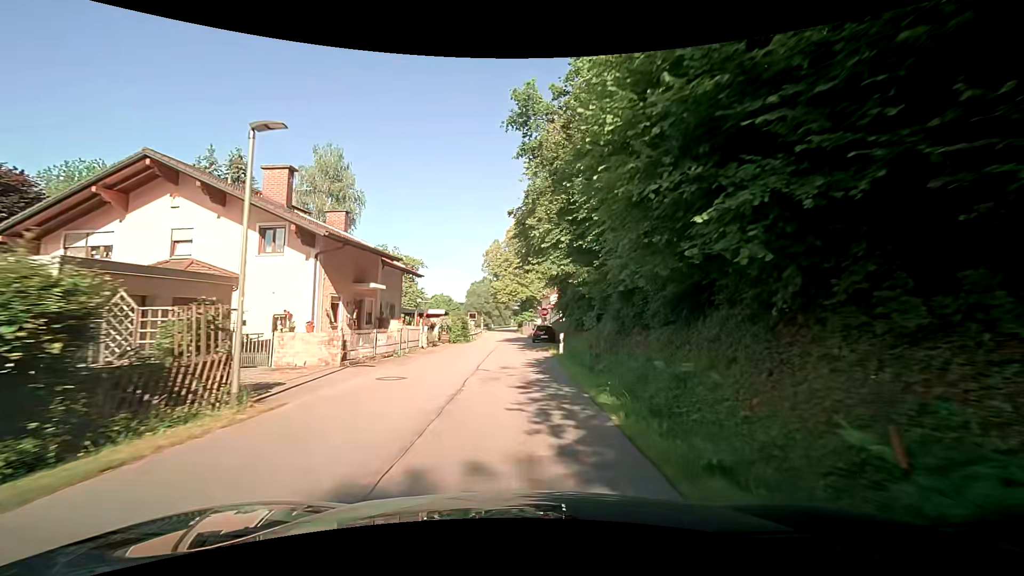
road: residential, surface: asphalt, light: Day
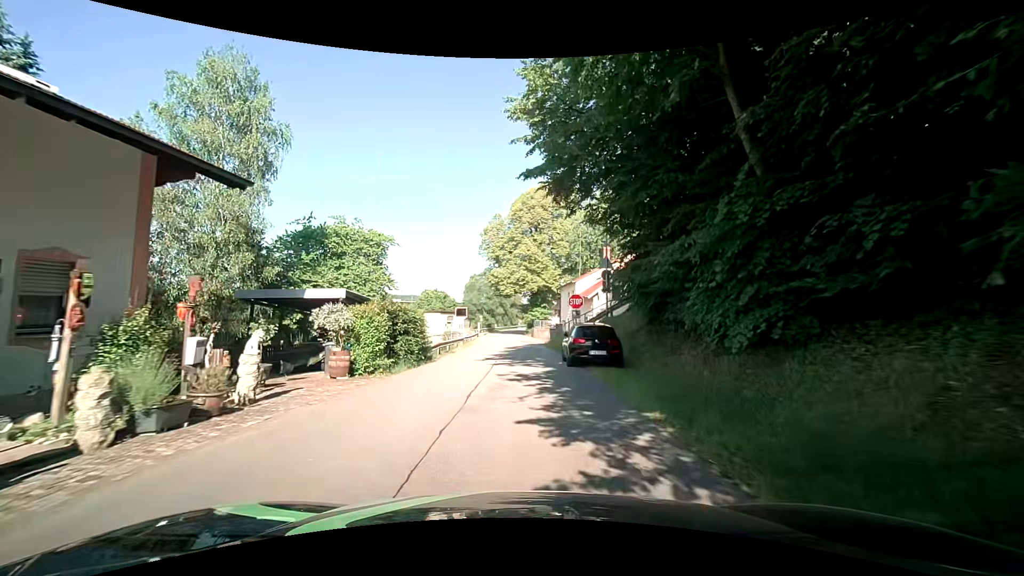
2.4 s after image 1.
(-0.1, +21.9) m; -1°
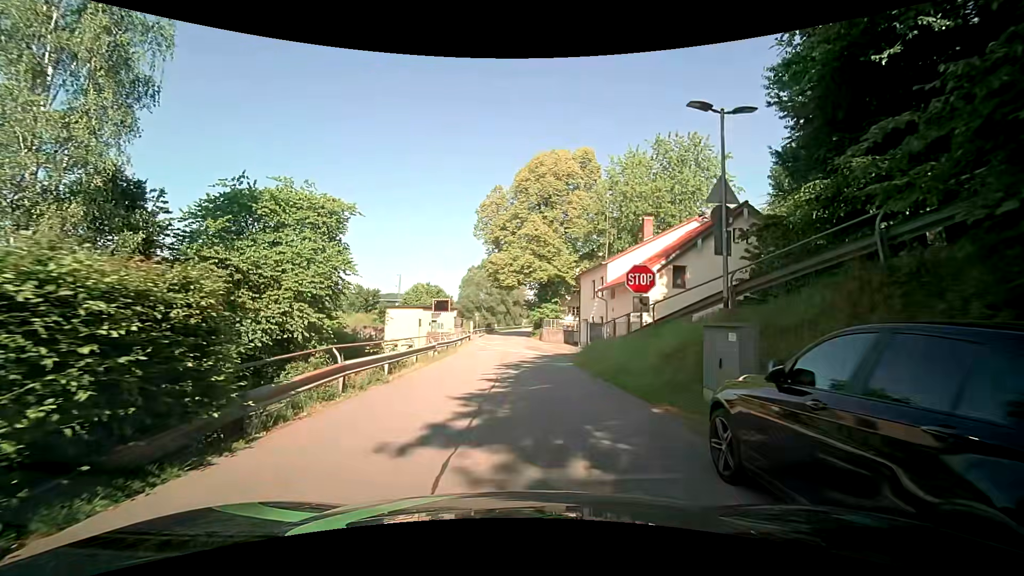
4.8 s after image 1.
(-0.1, +14.3) m; +1°
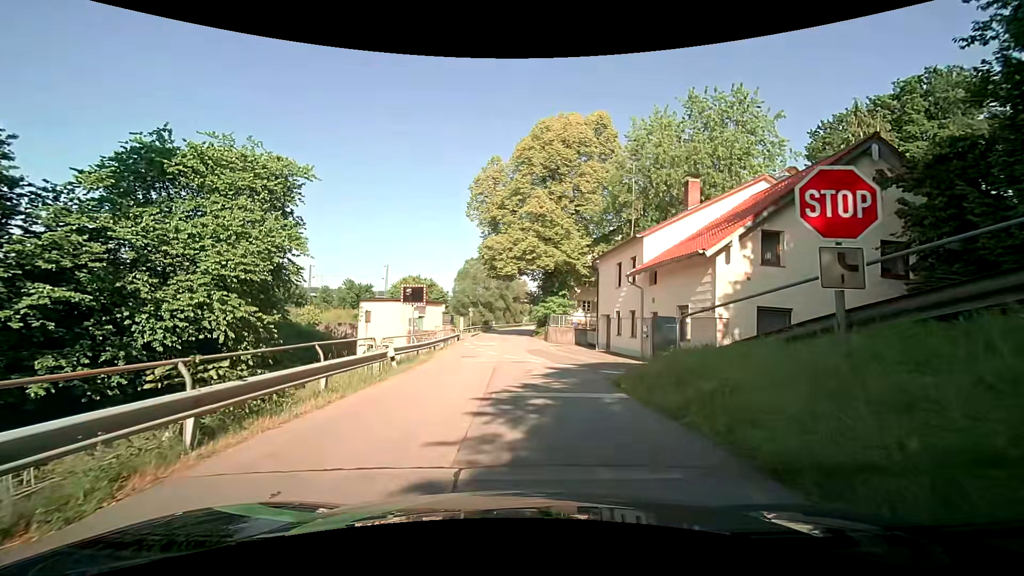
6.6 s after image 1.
(-0.1, +9.0) m; -1°
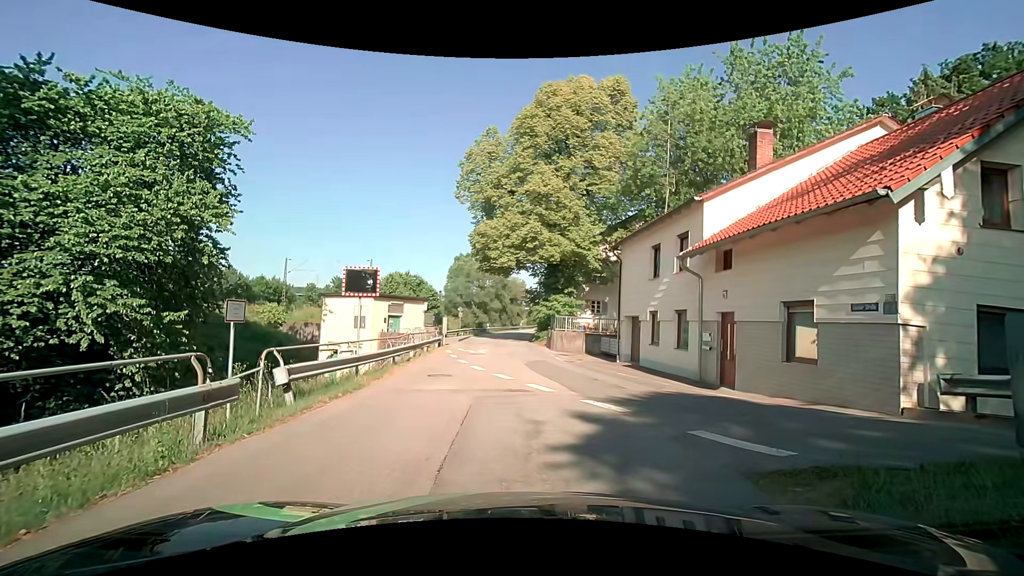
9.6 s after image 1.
(-0.1, +7.4) m; -1°
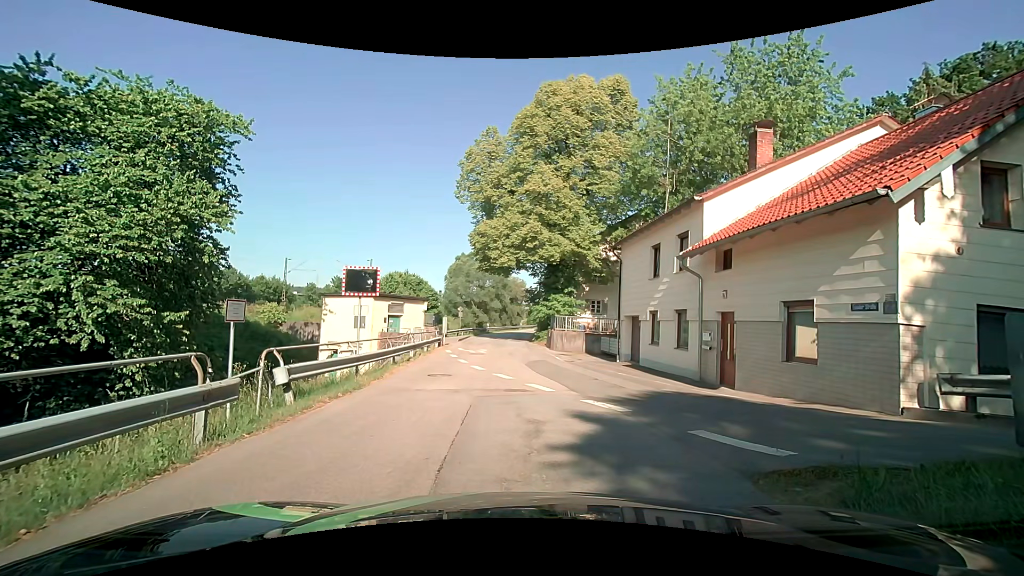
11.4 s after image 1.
(0.0, 0.0) m; 0°
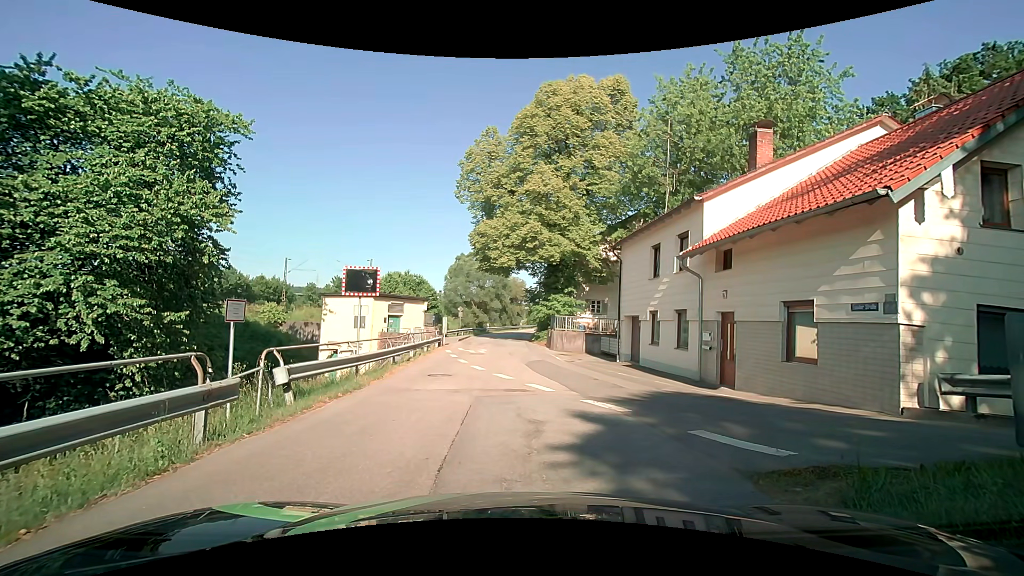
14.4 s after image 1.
(0.0, 0.0) m; 0°
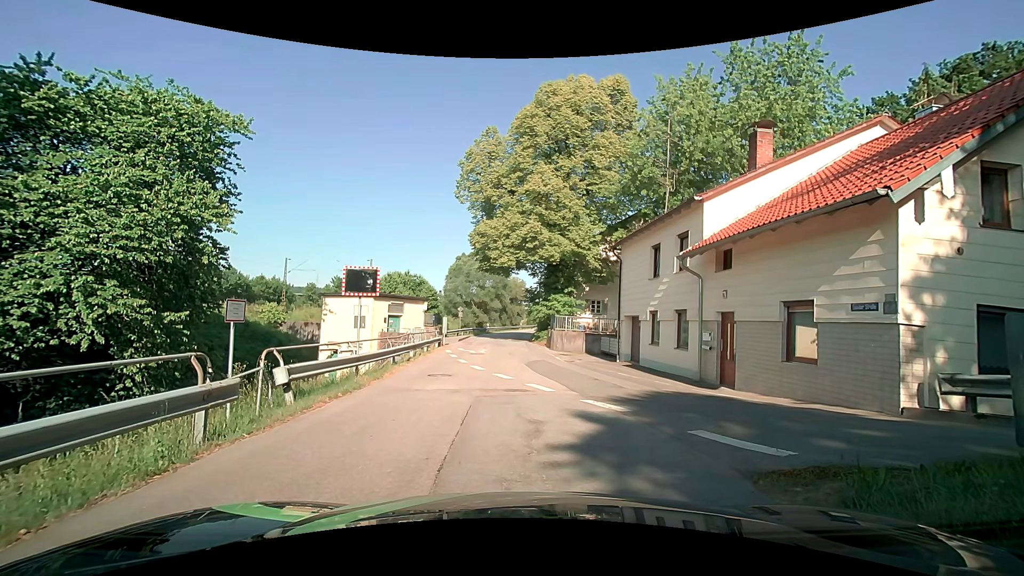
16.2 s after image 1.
(0.0, 0.0) m; 0°
